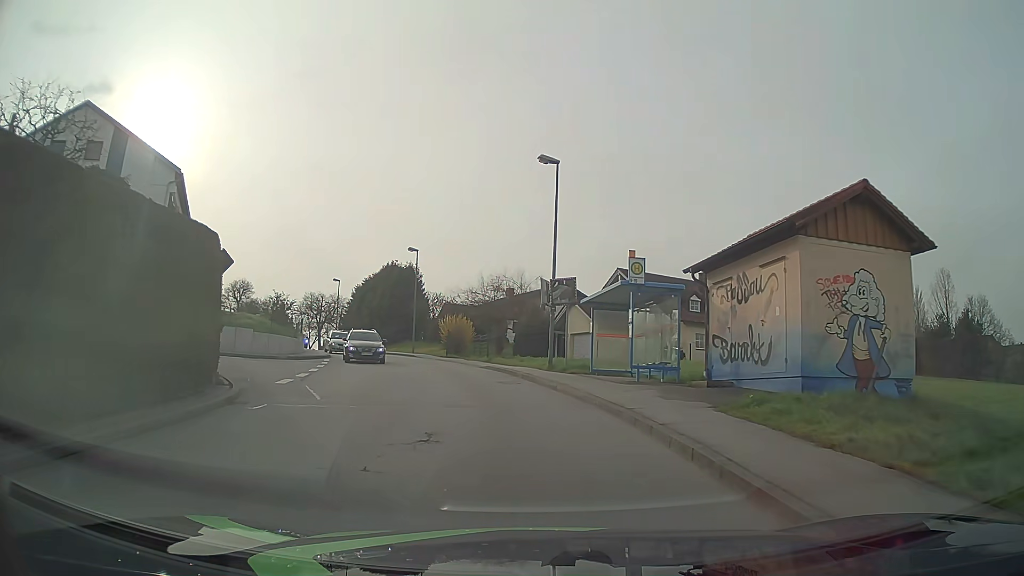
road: unclassified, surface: asphalt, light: Day
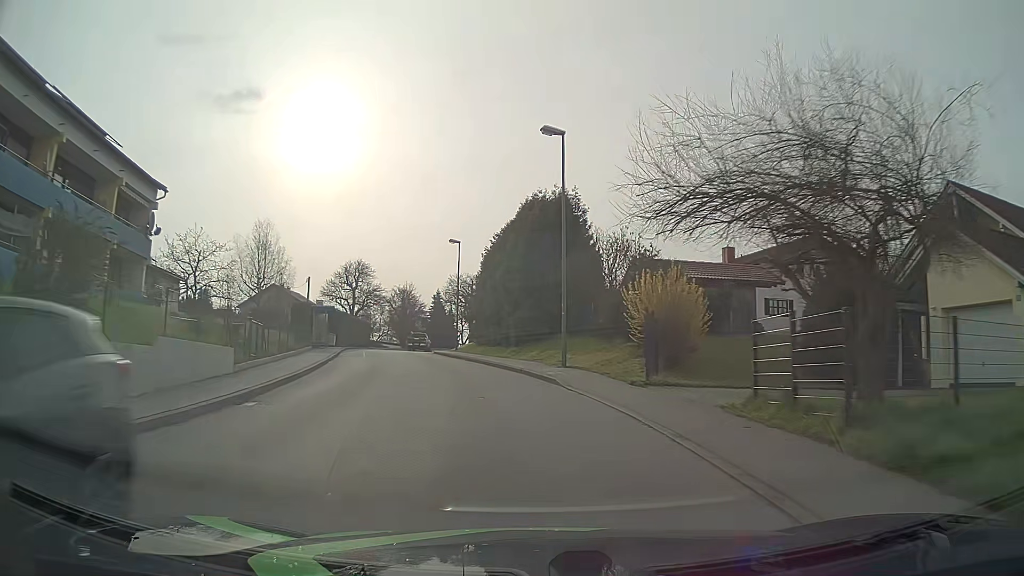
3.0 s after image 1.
(-3.8, +29.6) m; -16°
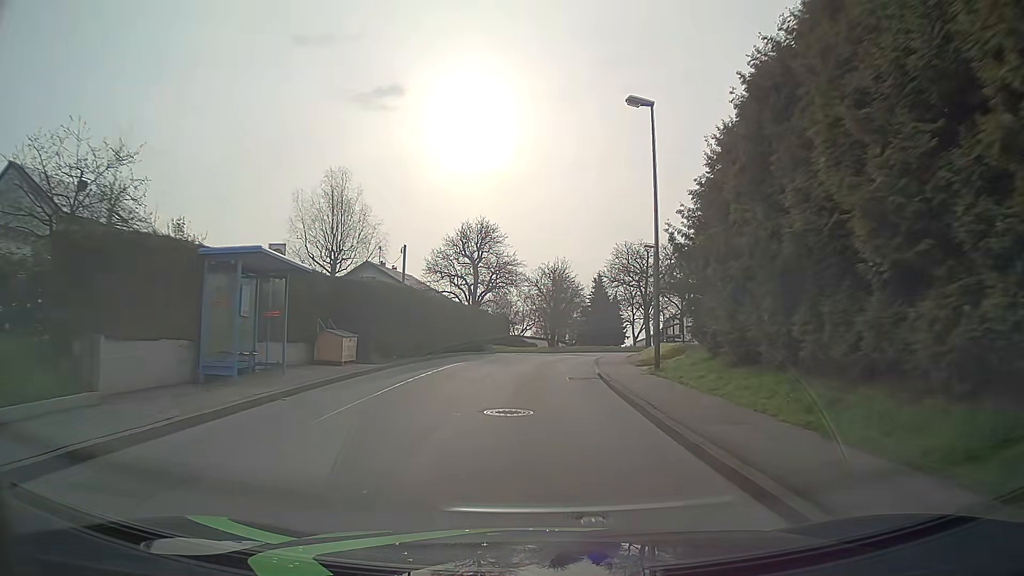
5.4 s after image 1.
(-4.1, +29.0) m; -14°
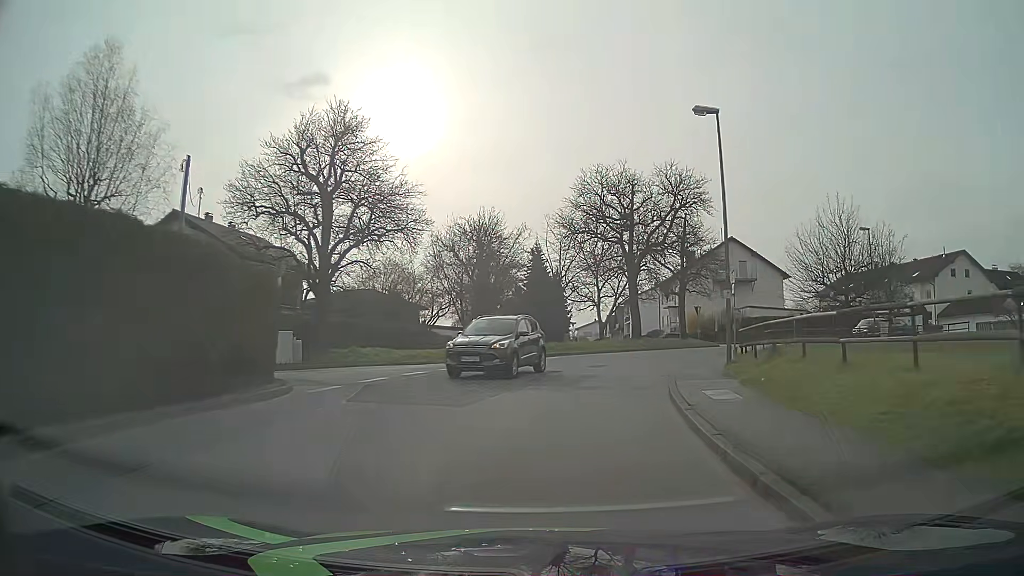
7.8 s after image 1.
(+0.7, +29.9) m; +6°
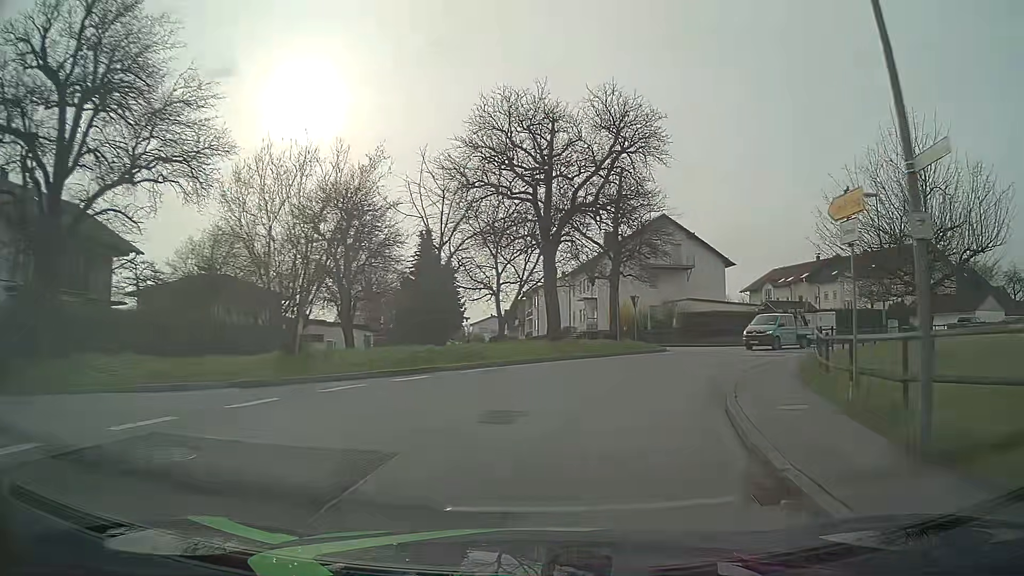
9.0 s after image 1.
(+0.9, +14.0) m; +8°
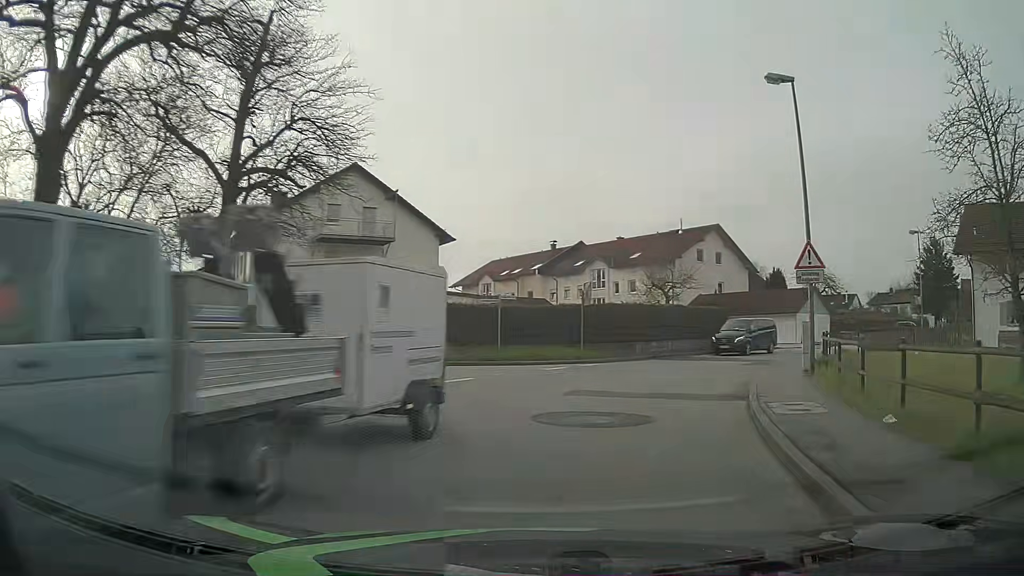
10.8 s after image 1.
(+4.1, +19.3) m; +25°
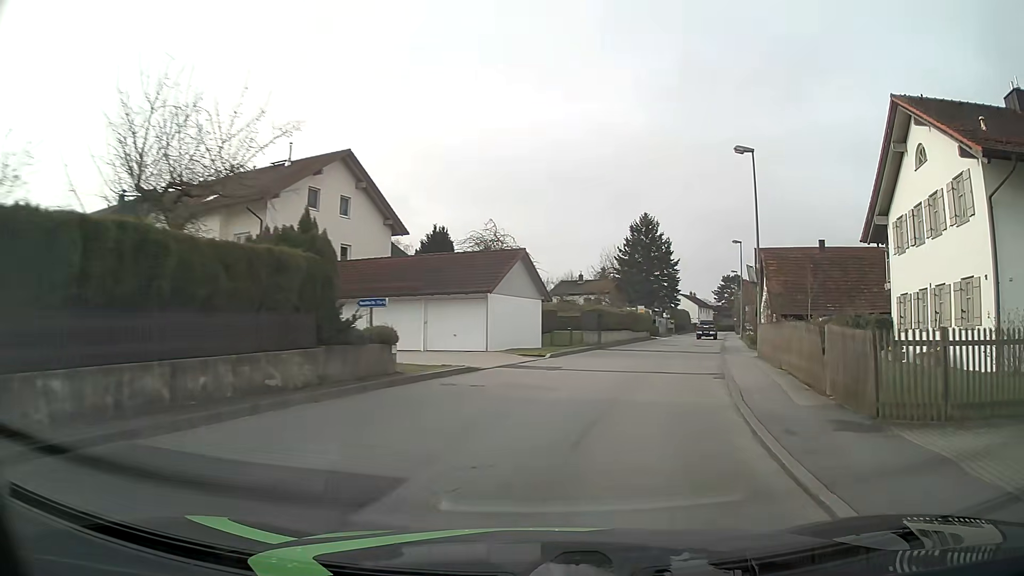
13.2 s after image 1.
(+7.2, +25.0) m; +31°
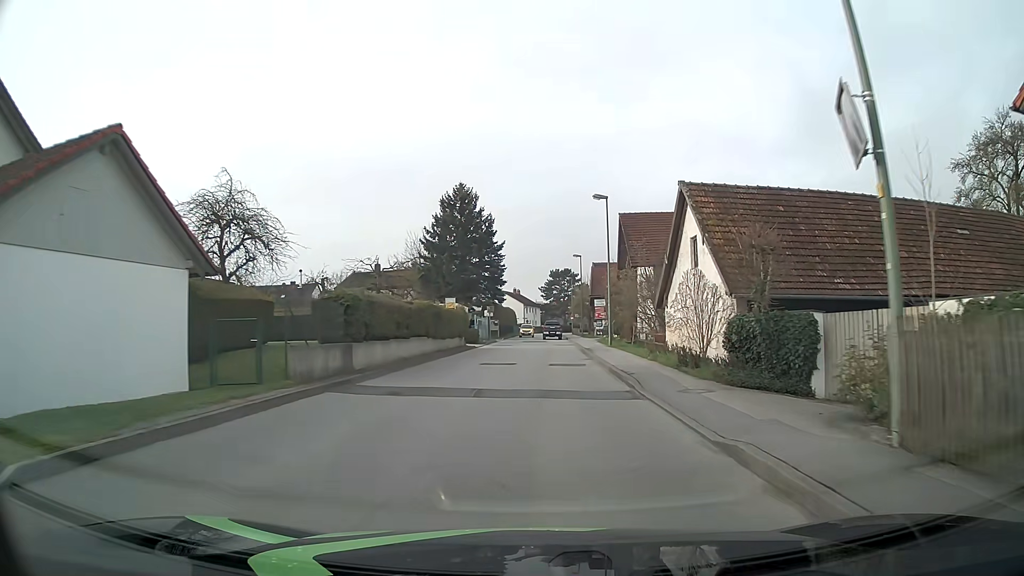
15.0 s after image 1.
(+3.3, +20.0) m; +16°
(0, +10) (0, +20) (+1, +30) (+1, +40) (+1, +50) (+1, +60) (+2, +70) (+2, +80) (+2, +90) (+3, +100) m
